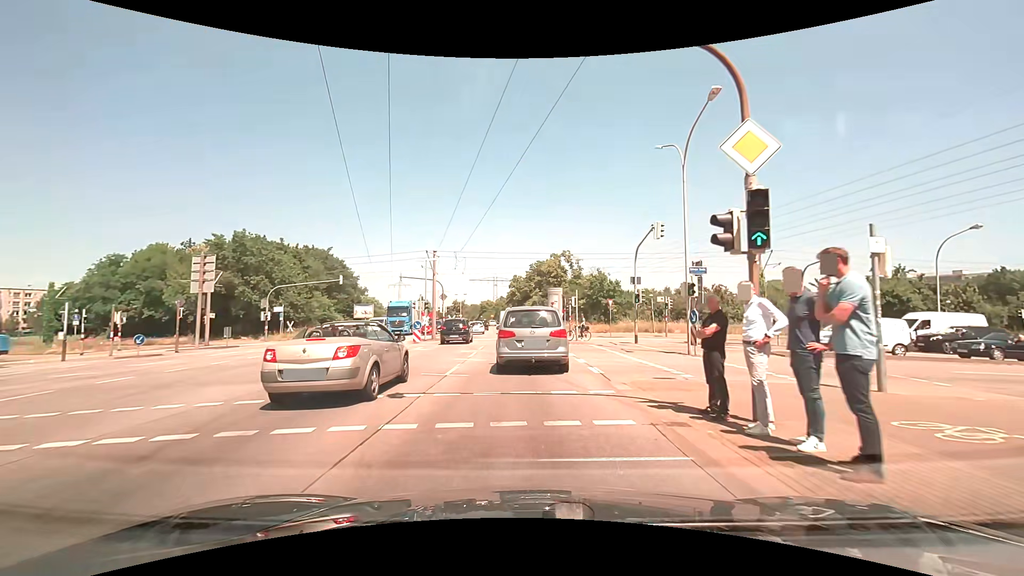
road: primary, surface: asphalt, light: Day
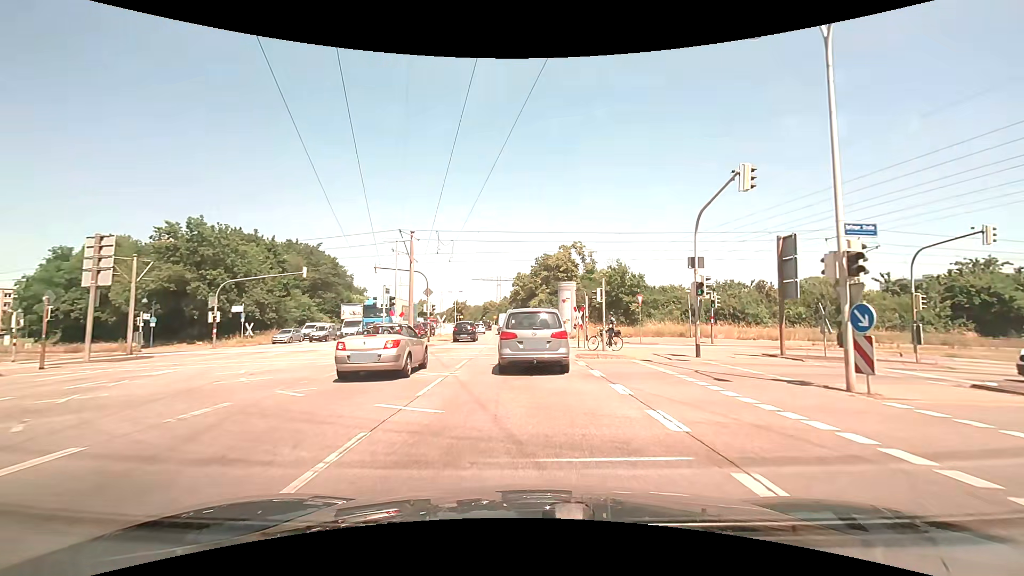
(-0.1, +9.8) m; -1°
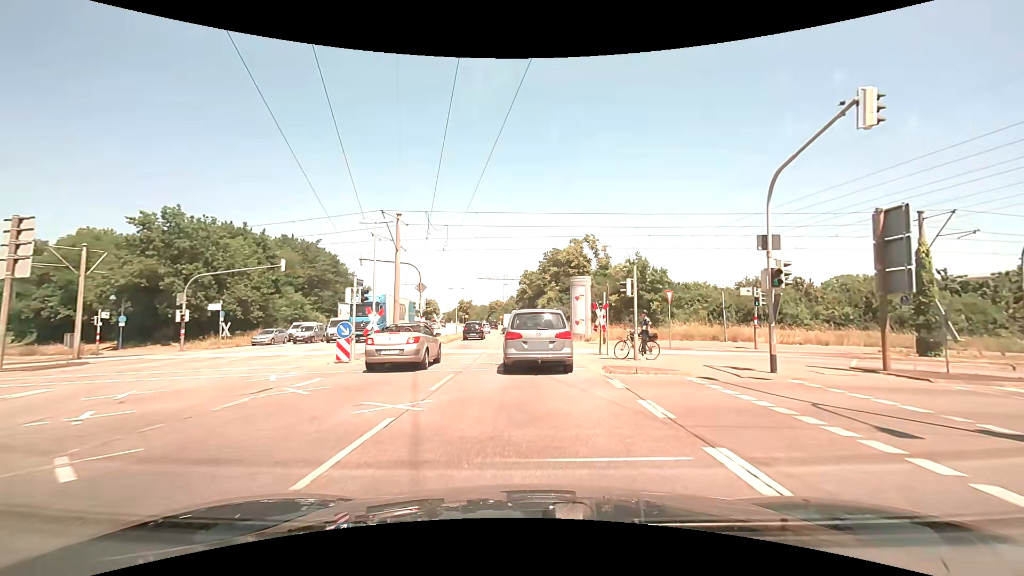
(0.0, +5.2) m; -1°
